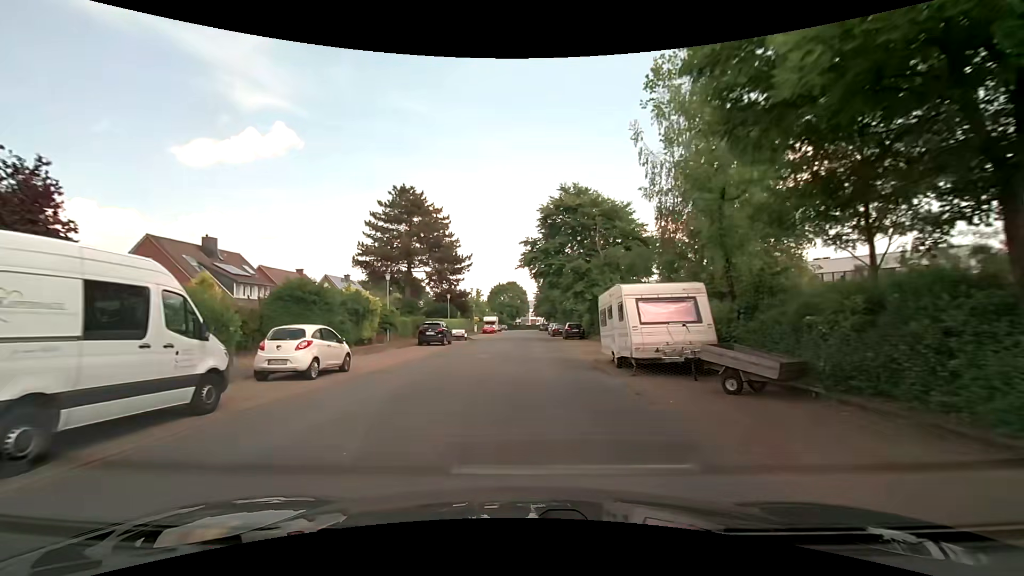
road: residential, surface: paved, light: Day
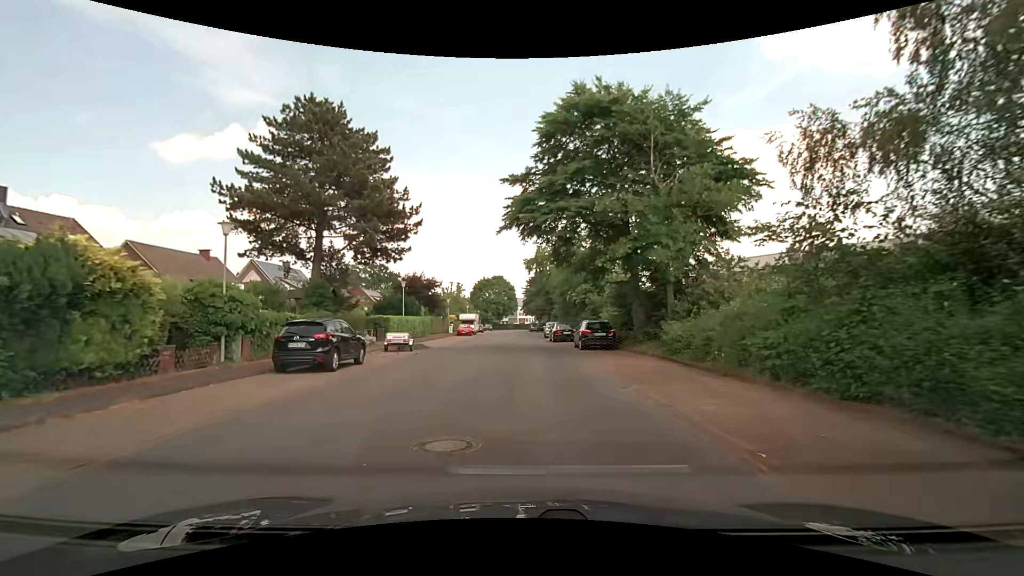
(+0.1, +18.6) m; +2°
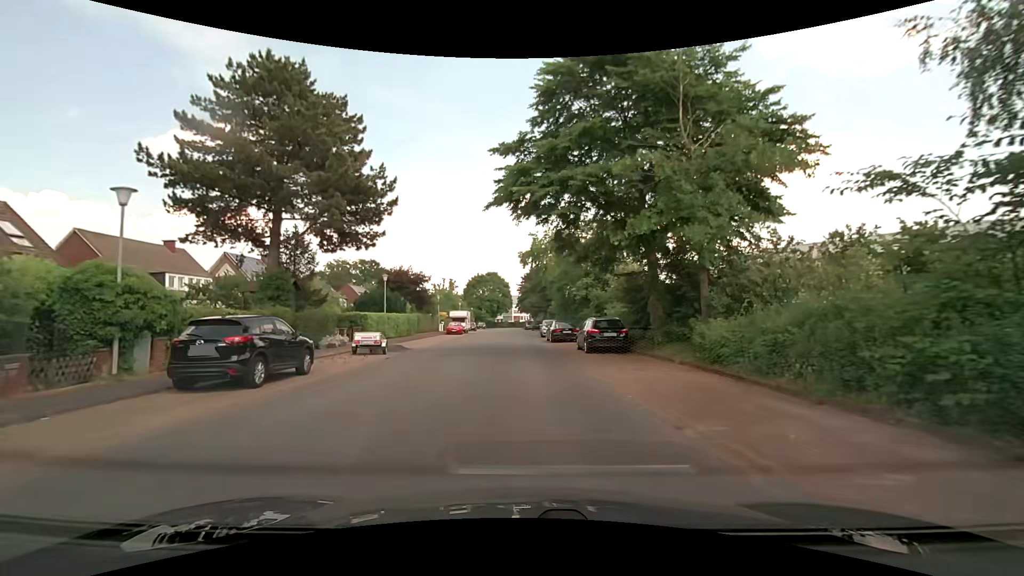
(0.0, +4.2) m; 0°
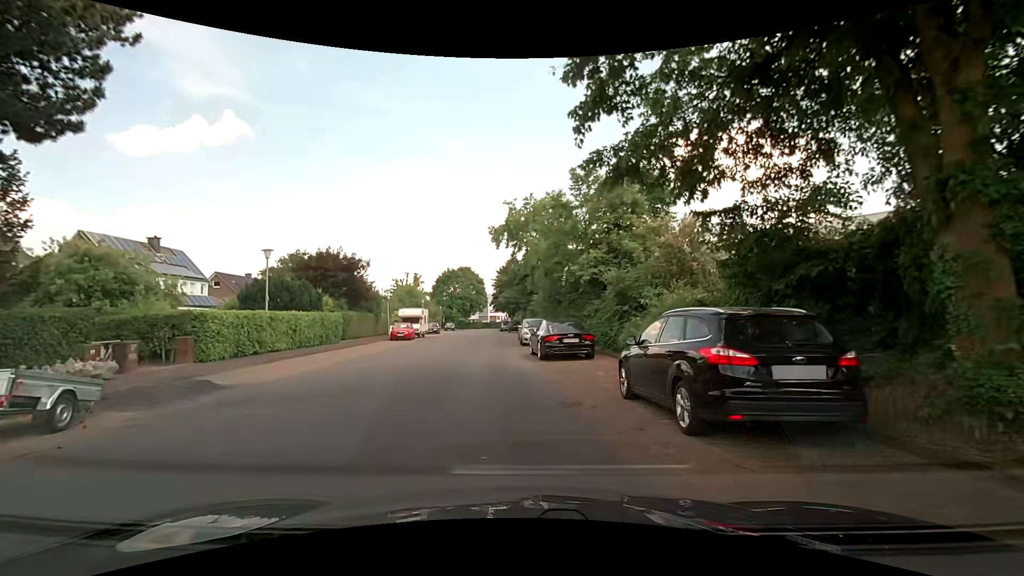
(+0.3, +14.6) m; +3°
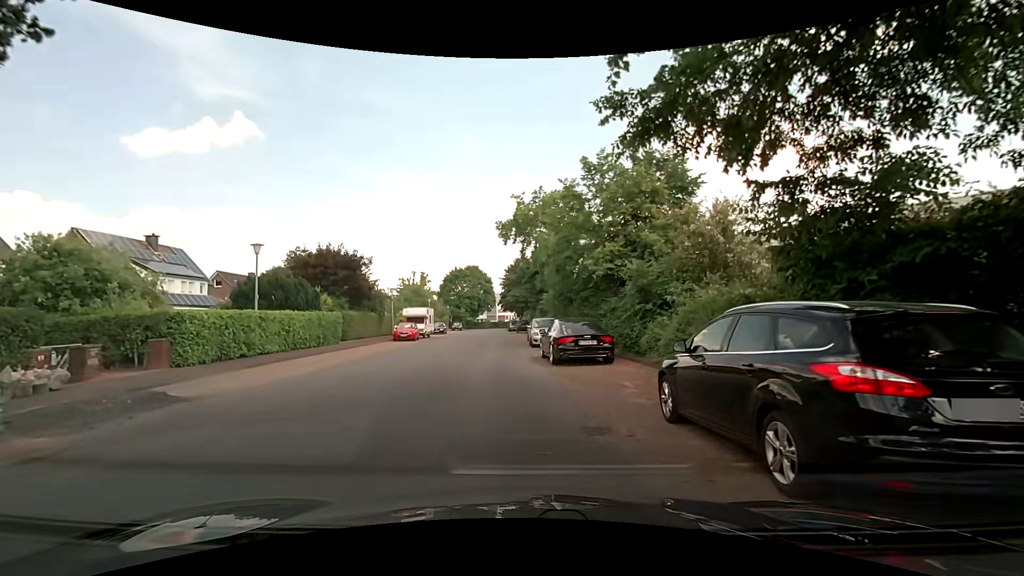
(-0.1, +1.9) m; -2°
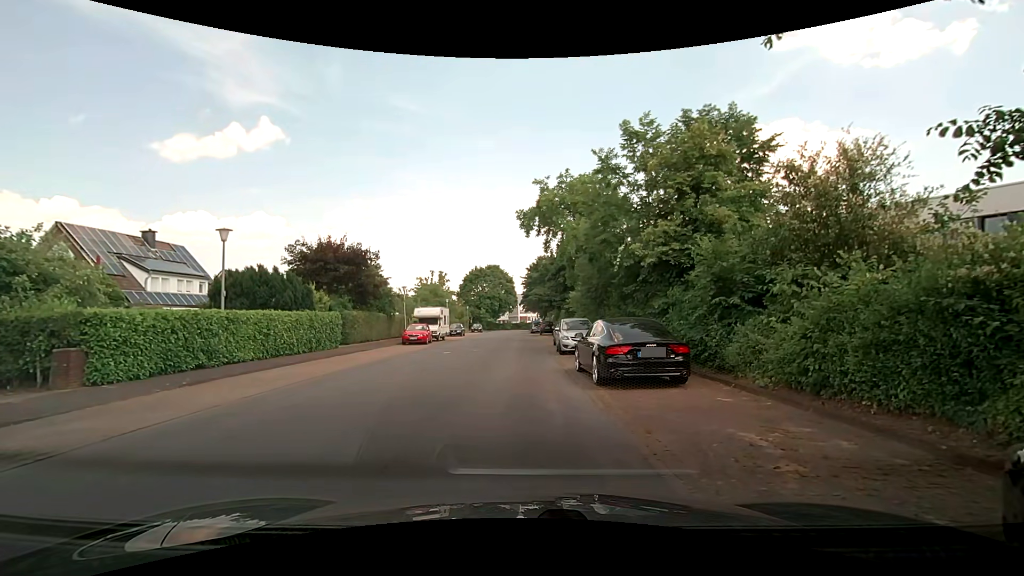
(0.0, +4.4) m; -1°
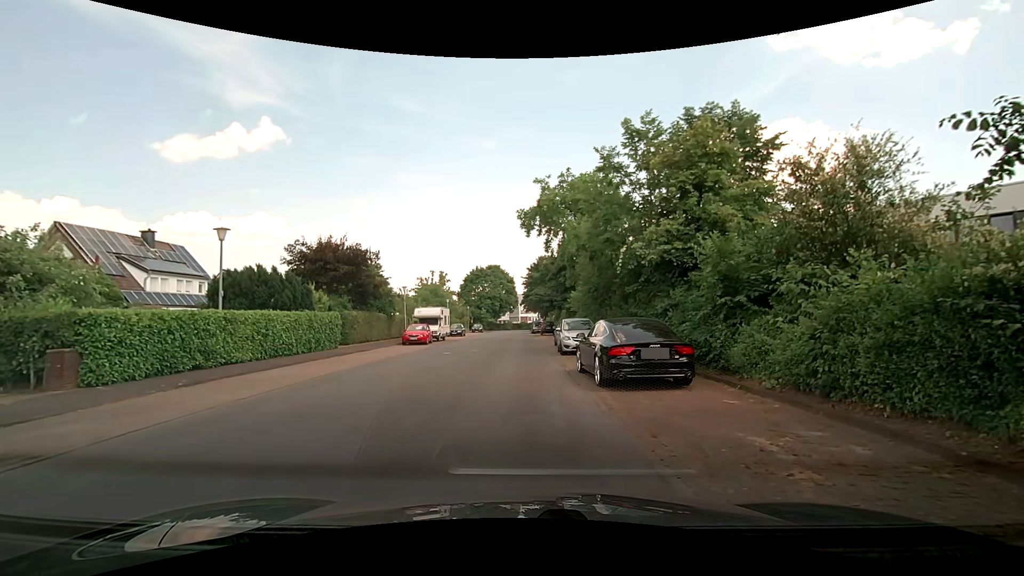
(0.0, +0.2) m; 0°
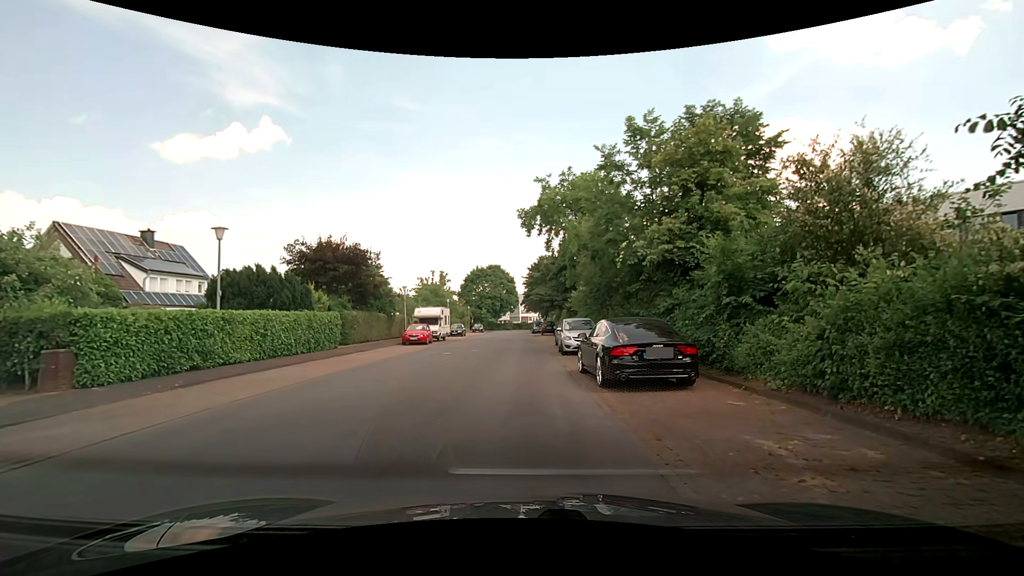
(0.0, +0.2) m; 0°
